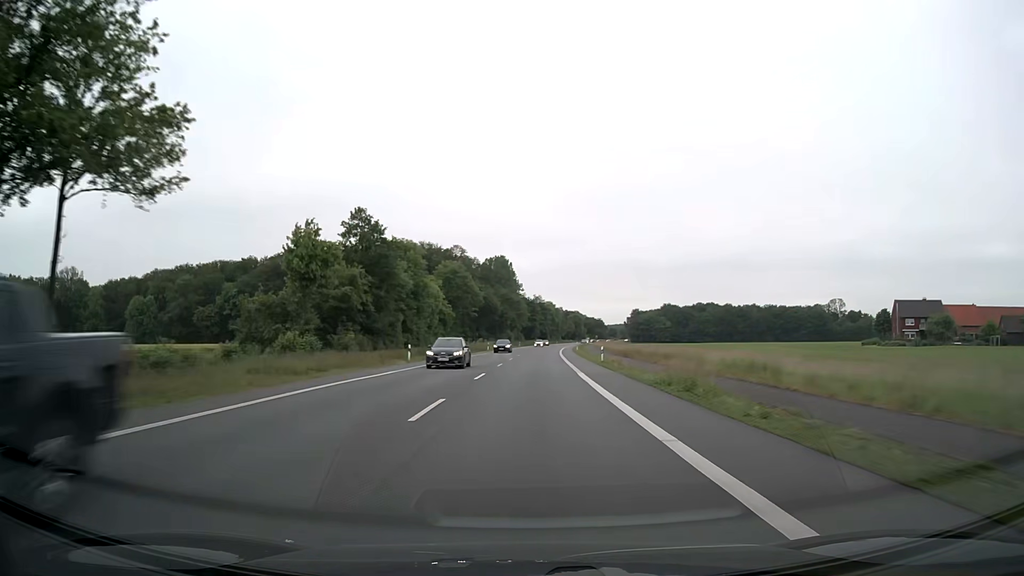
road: primary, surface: asphalt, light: Day
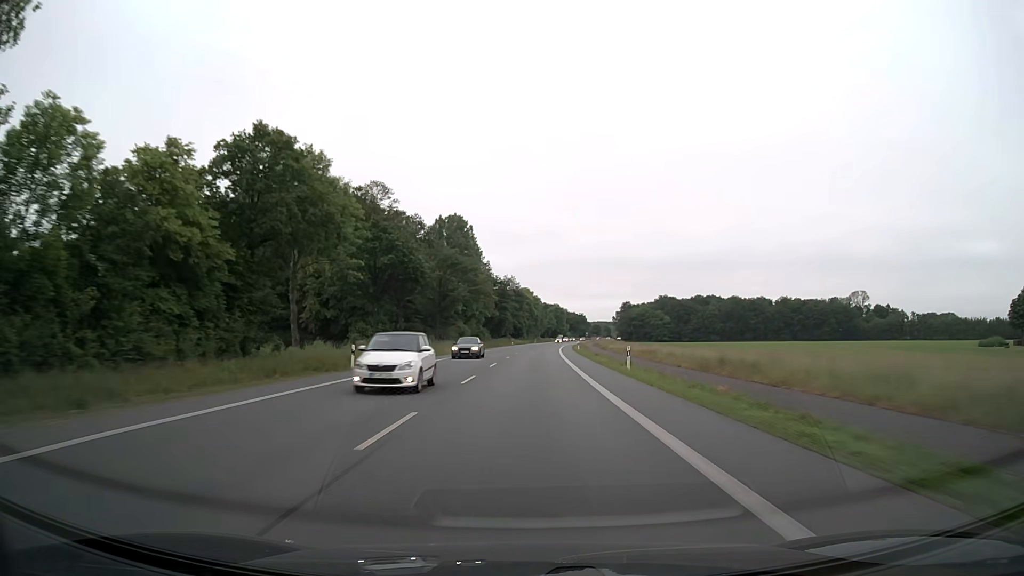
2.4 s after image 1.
(+1.4, +63.1) m; +2°
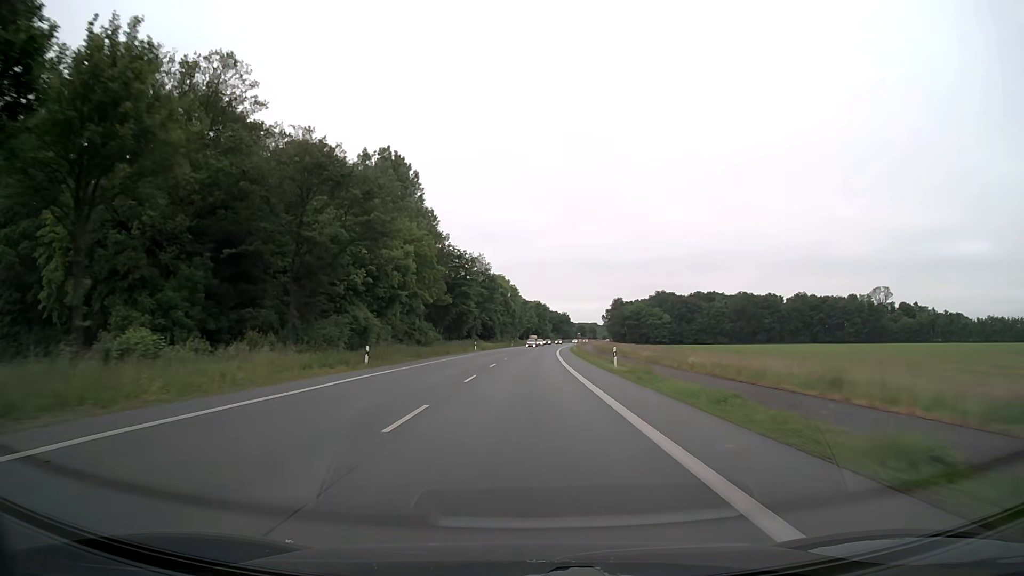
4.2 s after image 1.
(+0.7, +47.4) m; +2°
